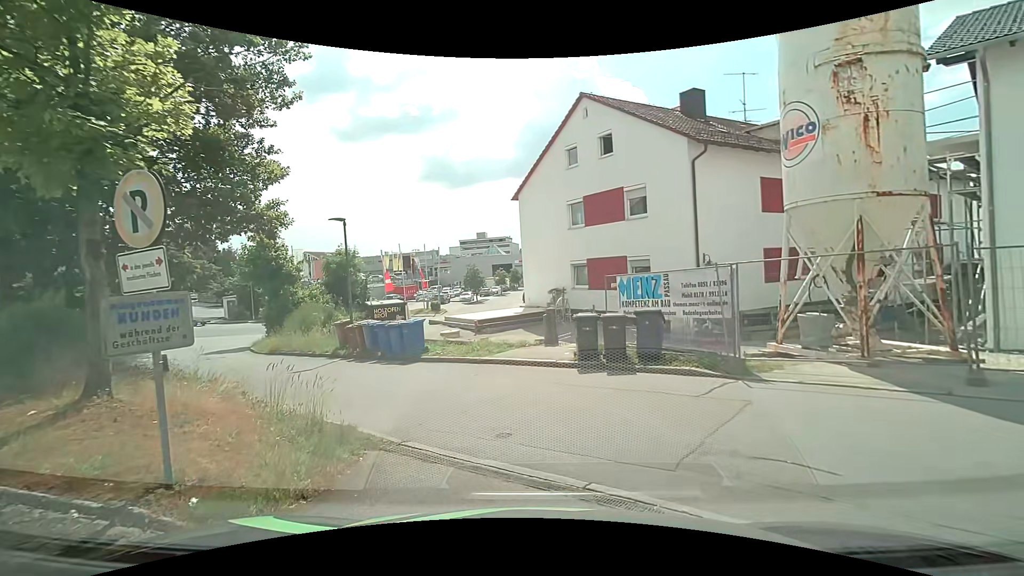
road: service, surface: asphalt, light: Day
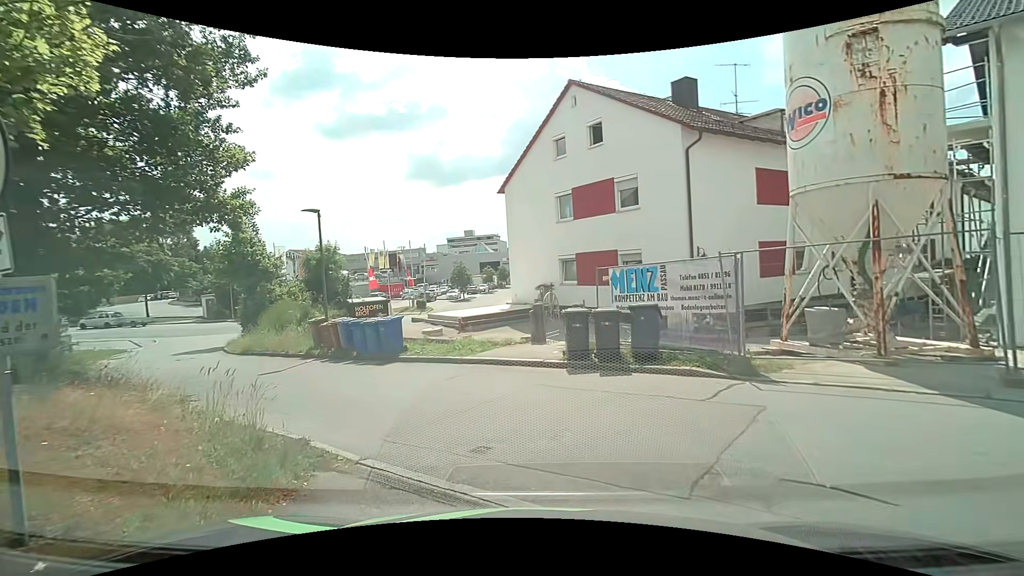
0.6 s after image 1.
(0.0, +1.0) m; +1°
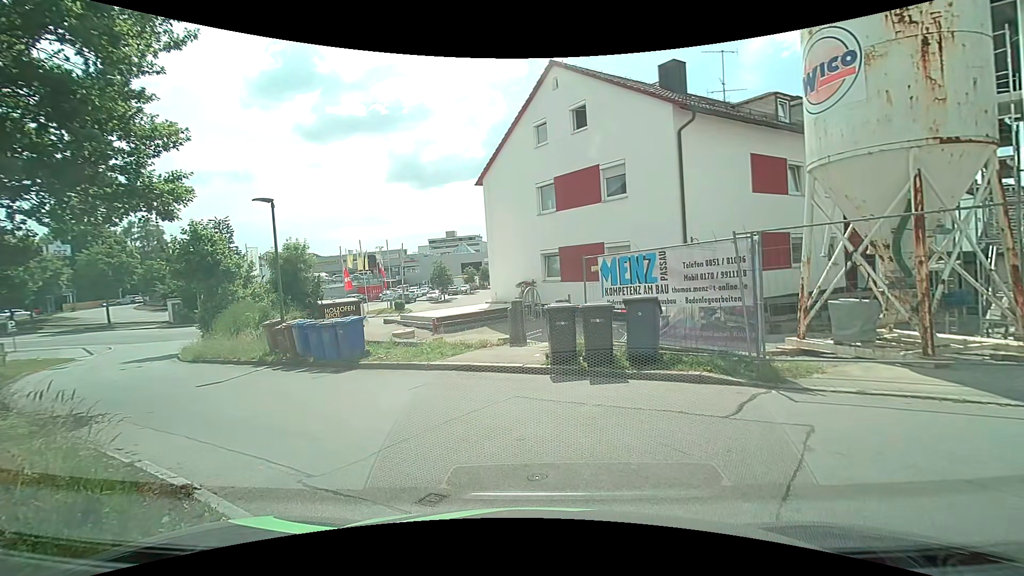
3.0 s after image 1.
(0.0, +1.6) m; +3°
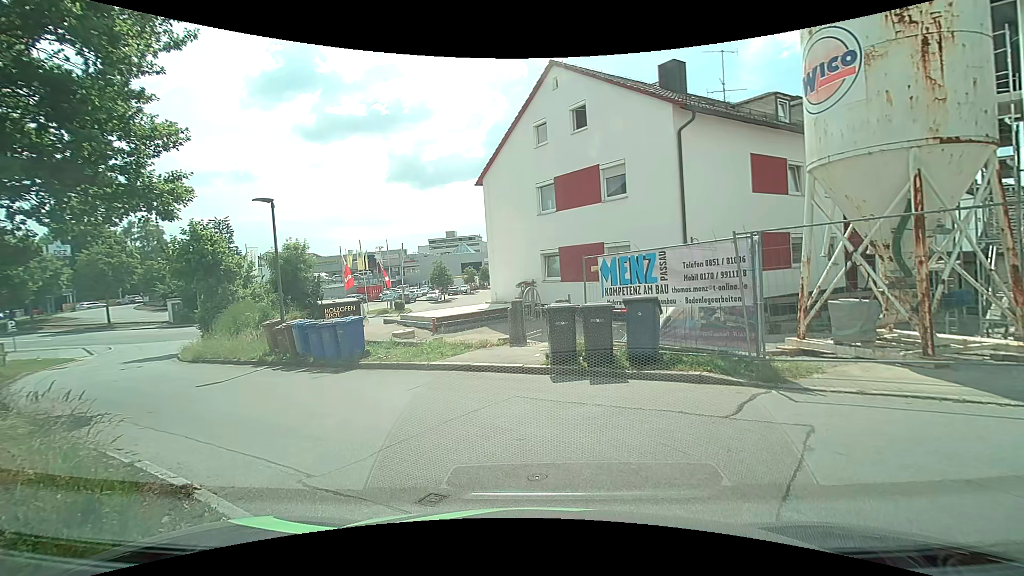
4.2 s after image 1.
(0.0, 0.0) m; 0°
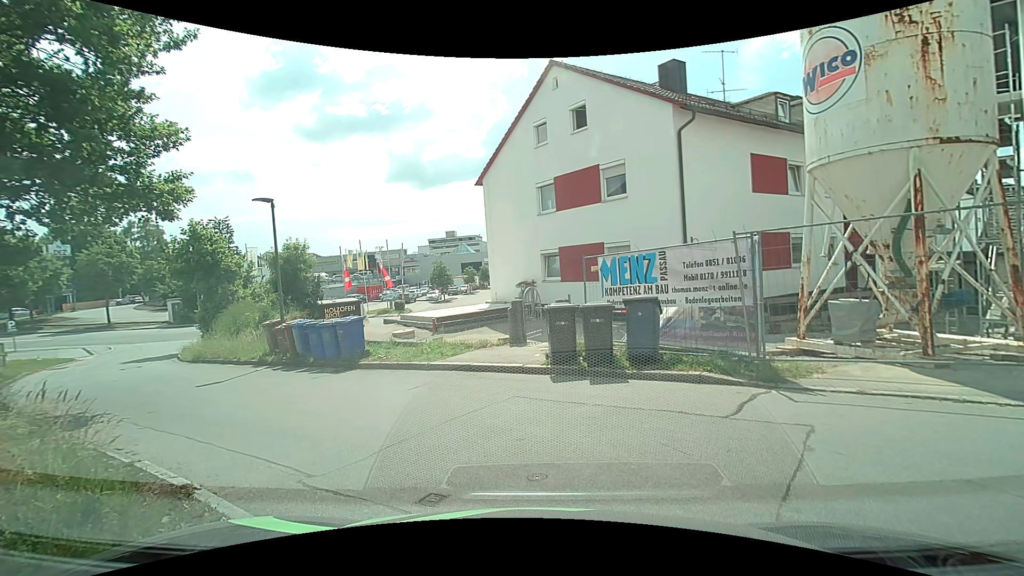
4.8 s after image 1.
(0.0, 0.0) m; 0°
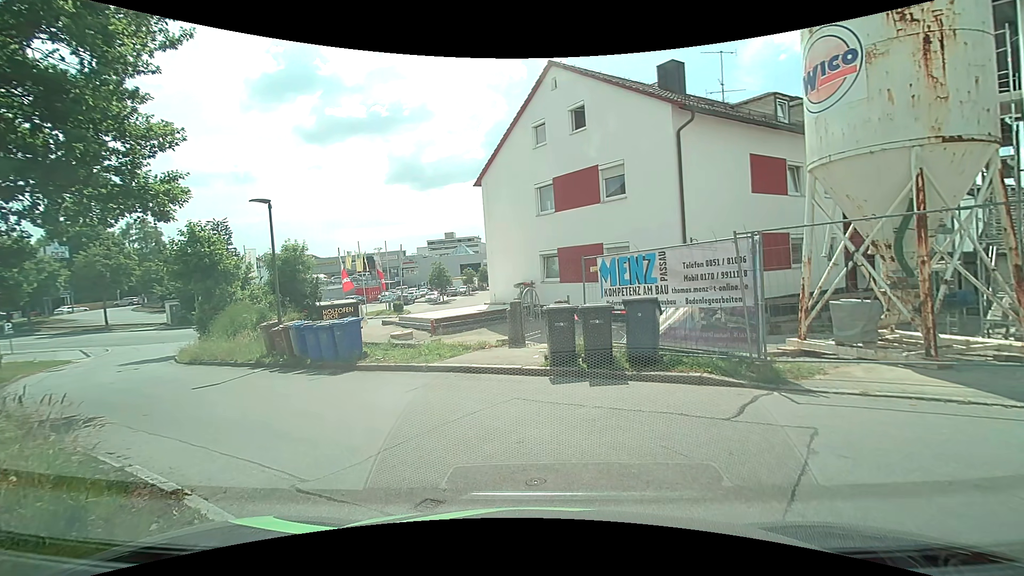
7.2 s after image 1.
(0.0, +0.1) m; 0°
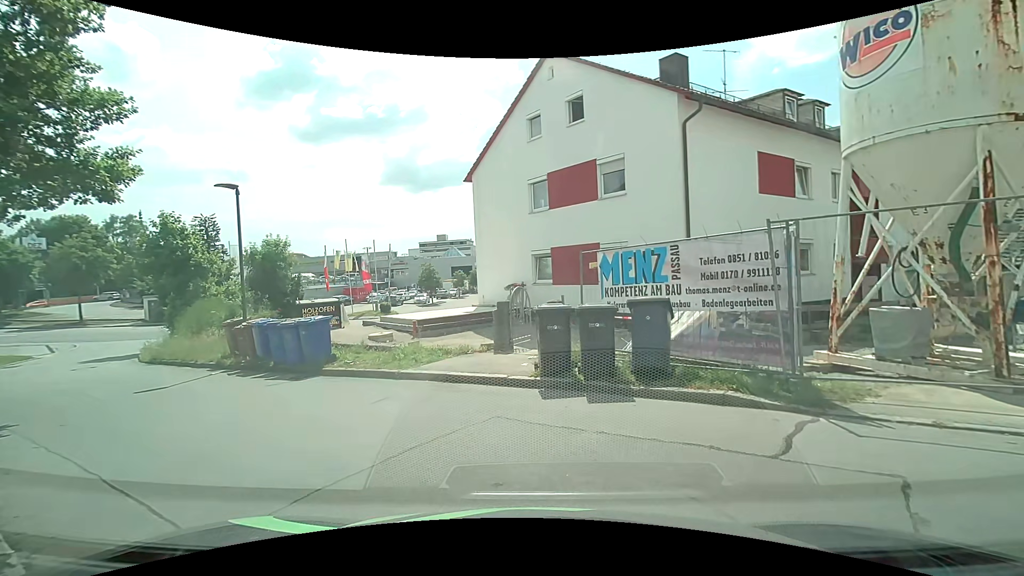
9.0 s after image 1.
(0.0, +1.3) m; 0°
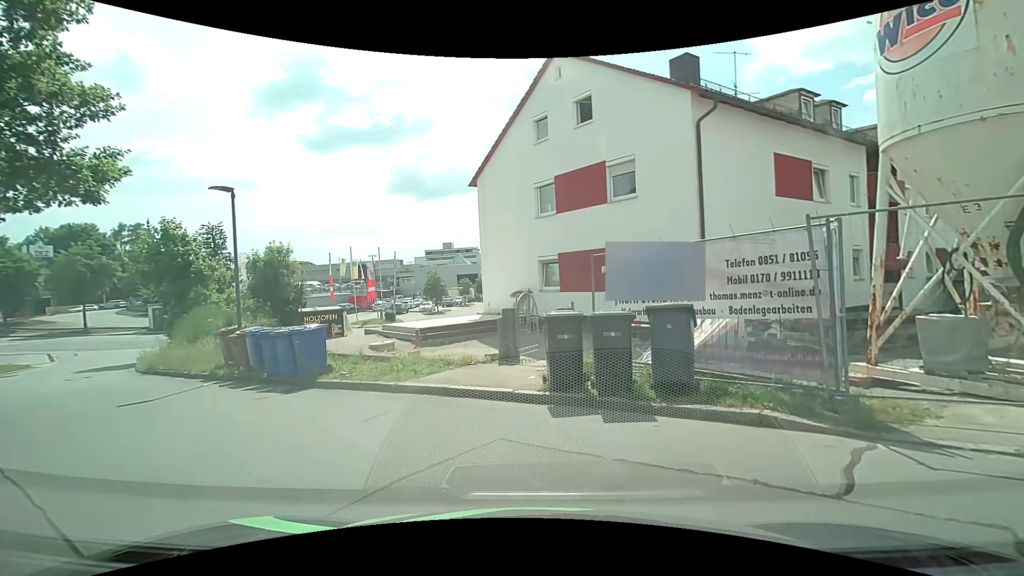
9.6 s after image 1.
(0.0, +0.7) m; 0°
